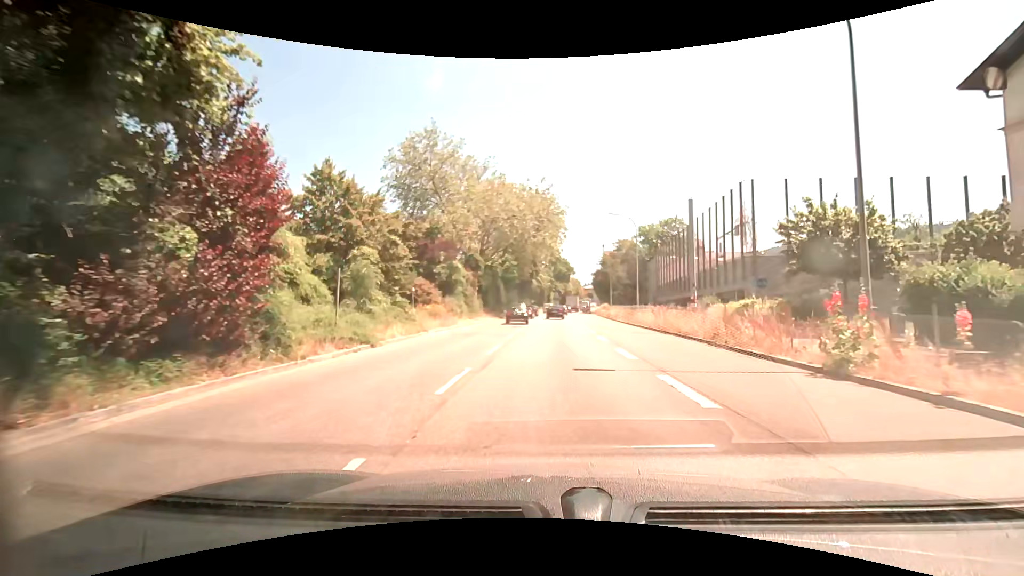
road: trunk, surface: asphalt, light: Day
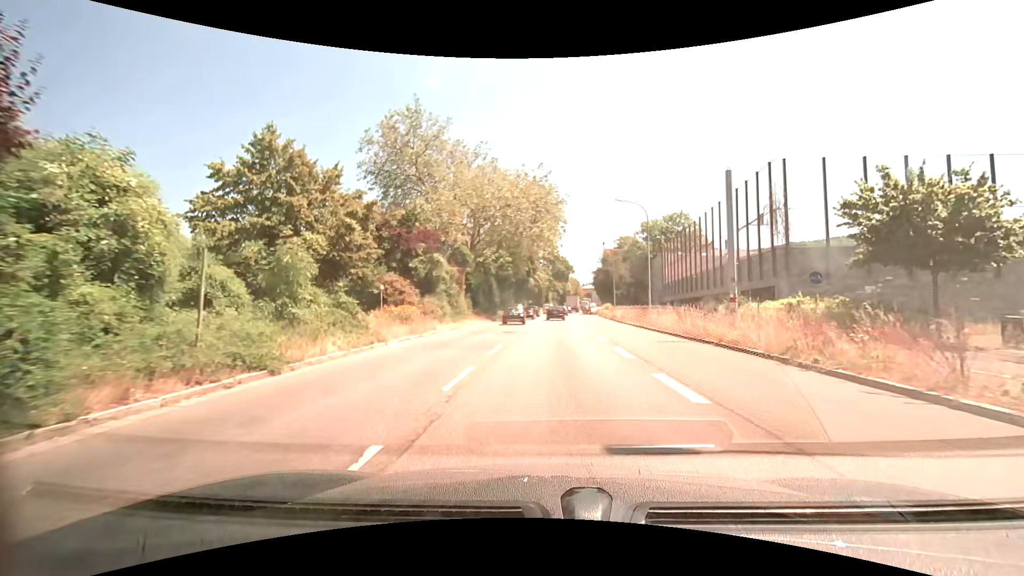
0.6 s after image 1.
(0.0, +5.5) m; +1°
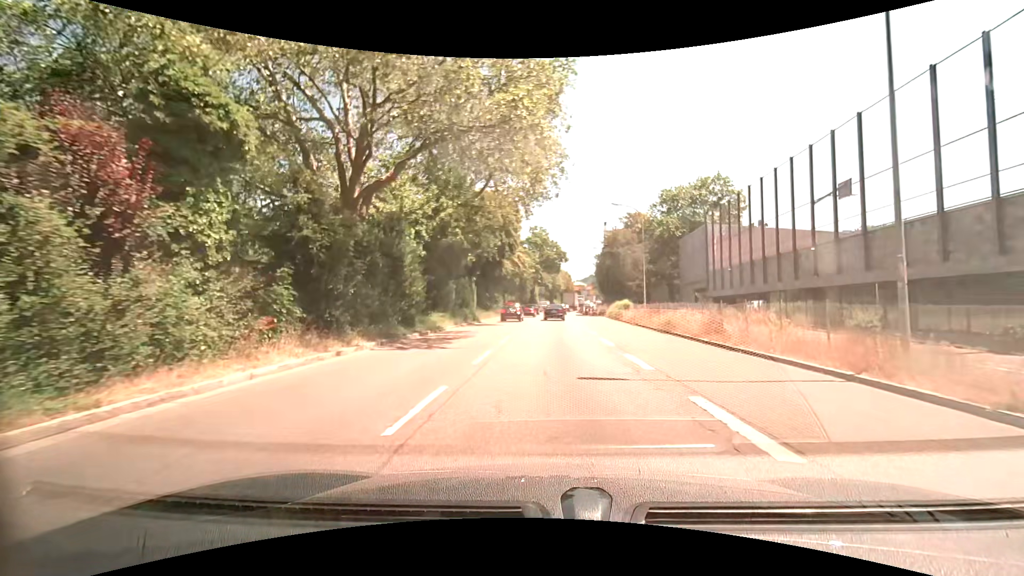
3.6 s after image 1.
(+0.1, +26.7) m; +1°
(0, +10) (0, +20) (+1, +30) (+1, +40) (+1, +50) (+2, +60) (+2, +70) (+3, +80) (+4, +90) (+5, +100) m
